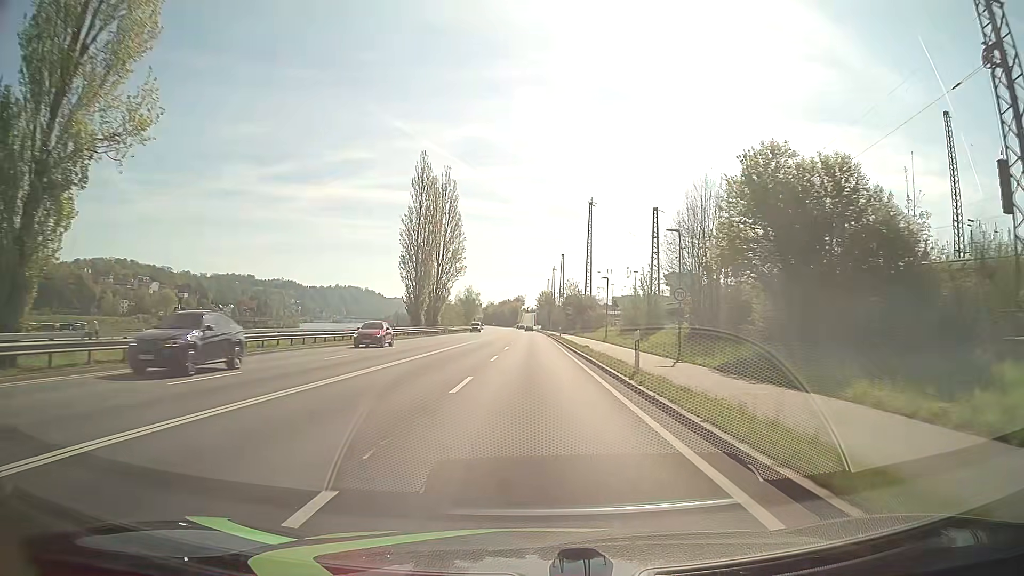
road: primary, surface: asphalt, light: Day
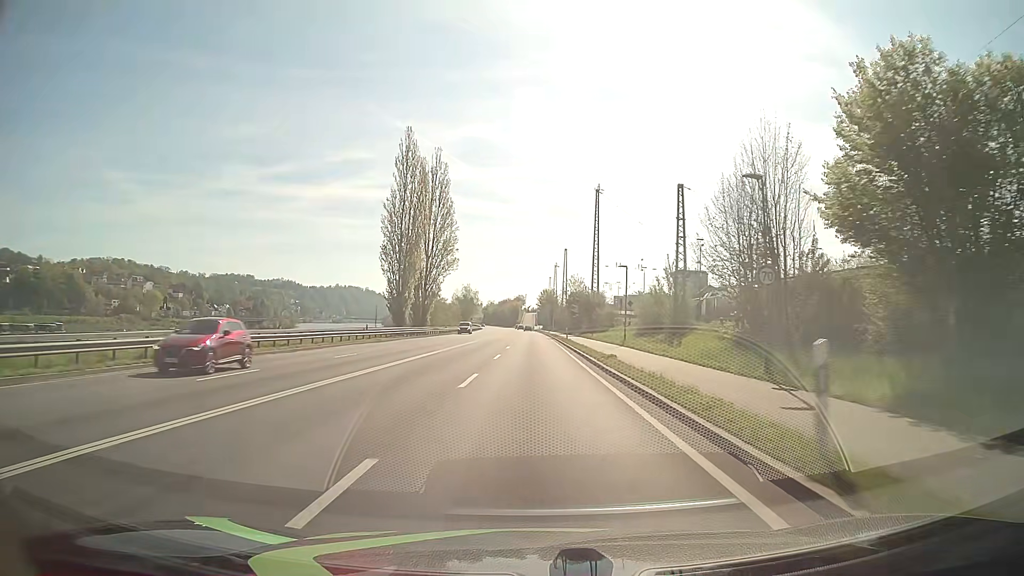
(0.0, +10.7) m; 0°
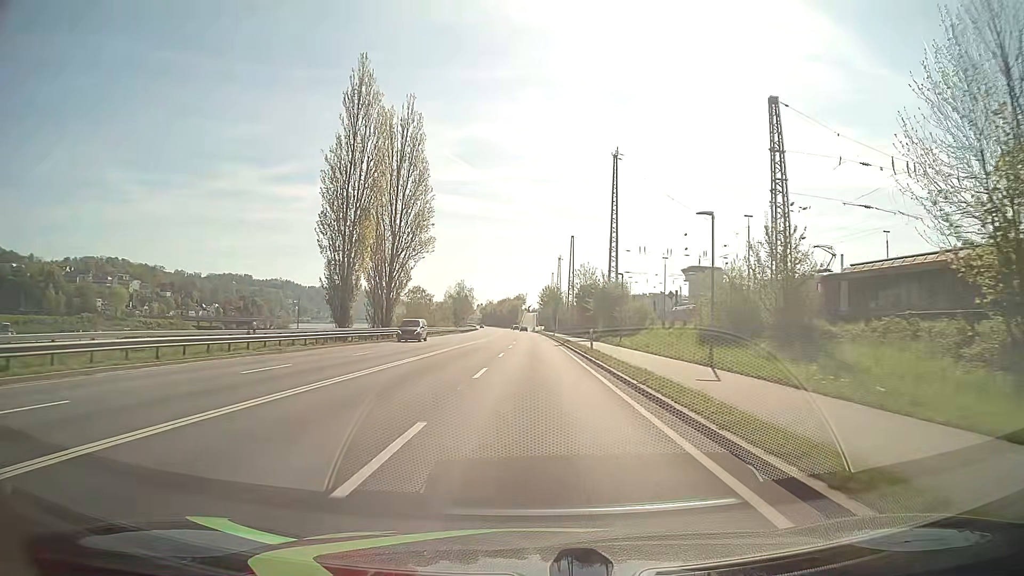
(0.0, +21.5) m; 0°
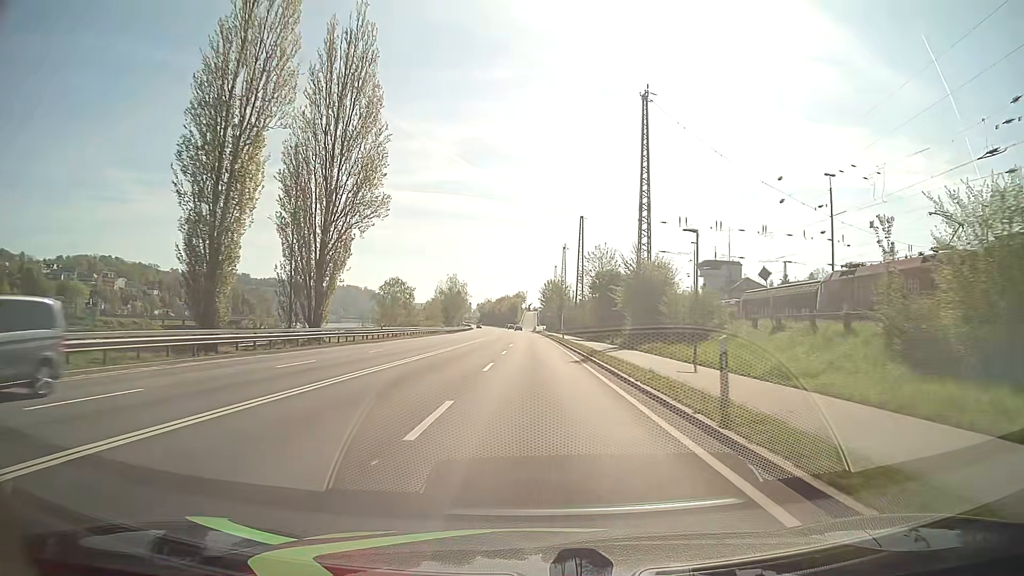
(0.0, +21.5) m; 0°
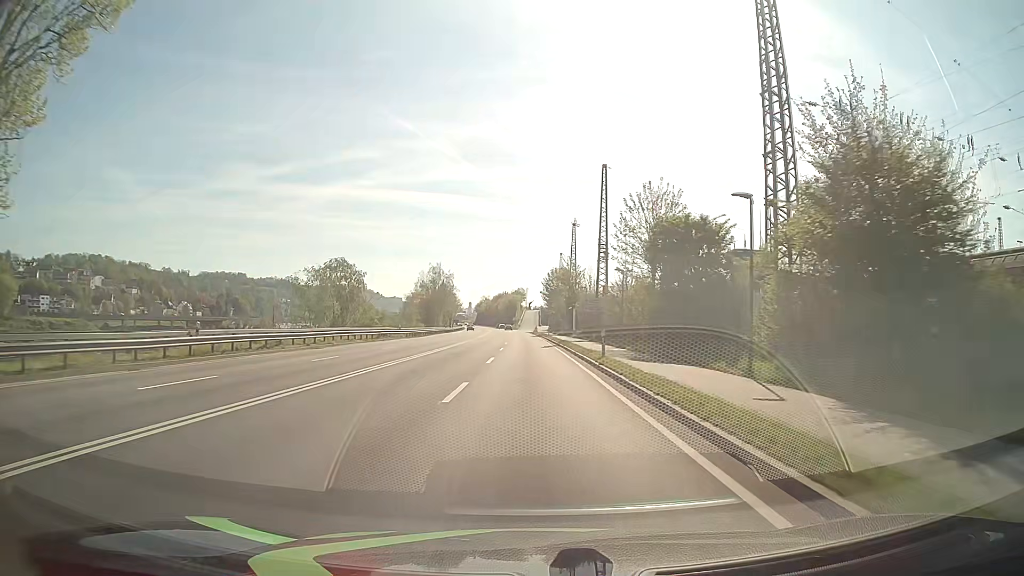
(+0.1, +32.2) m; 0°
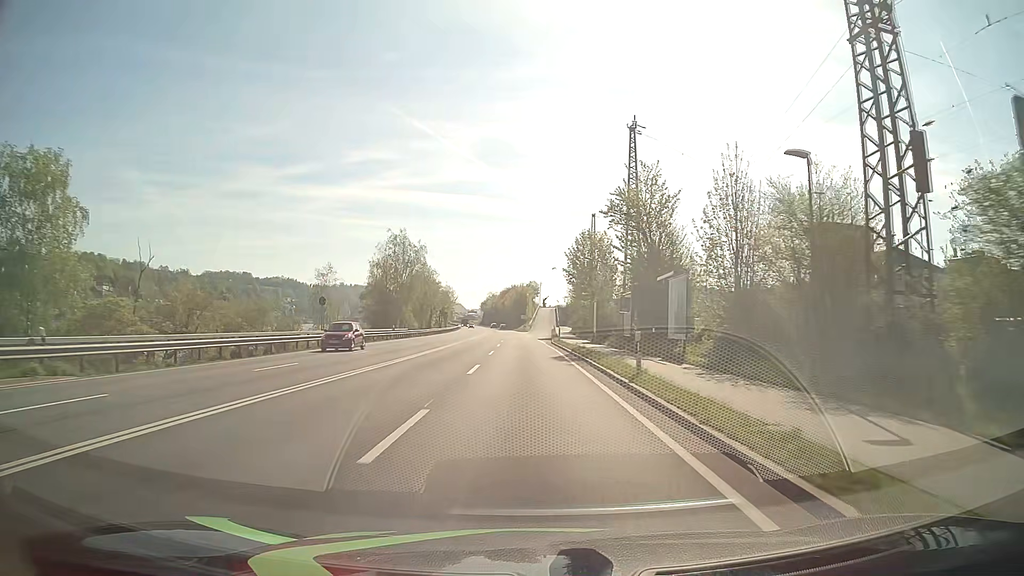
(-0.6, +53.6) m; -1°
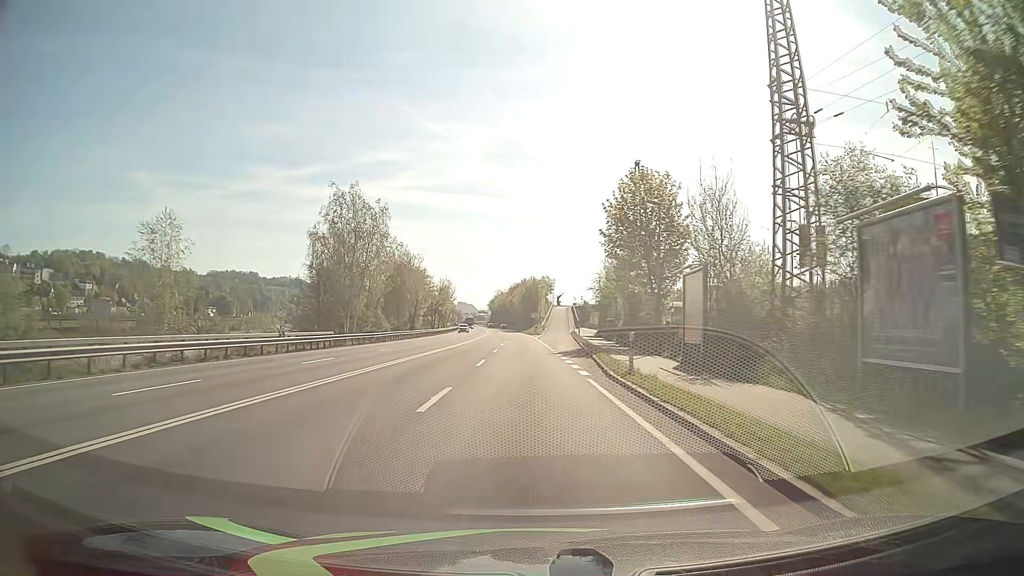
(-0.3, +32.2) m; -1°
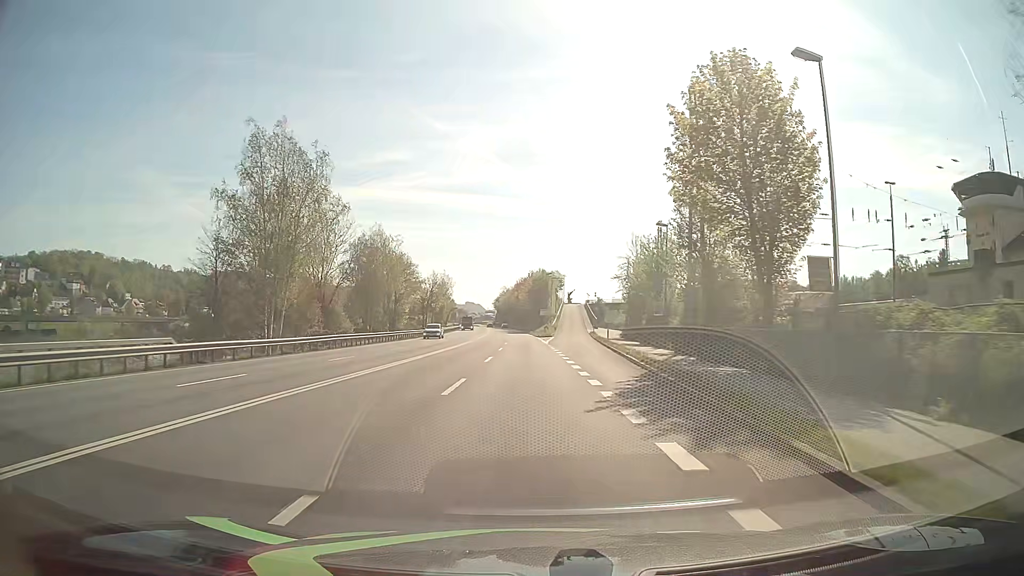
(-0.1, +21.5) m; -1°
(0, +10) (0, +20) (0, +30) (0, +40) (0, +50) (-1, +60) (-1, +70) (-1, +80) (-2, +90) (-2, +100) m
